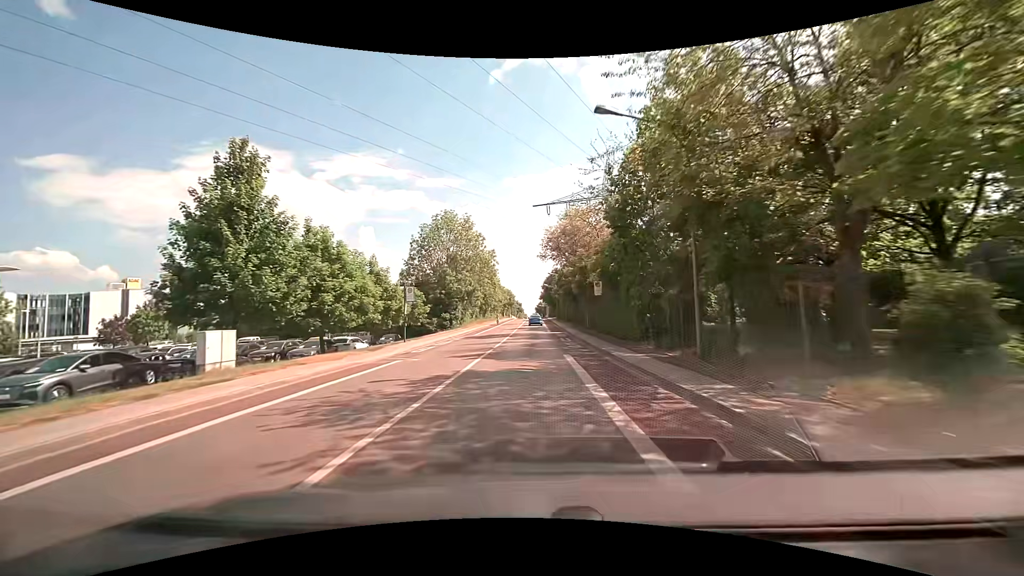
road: tertiary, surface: asphalt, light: Day
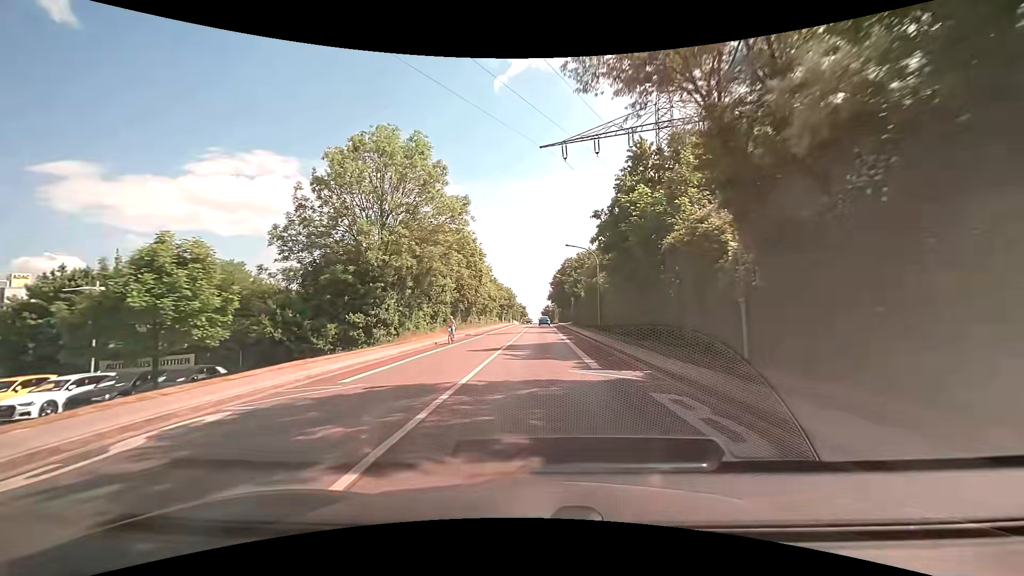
(-0.3, +31.0) m; -1°
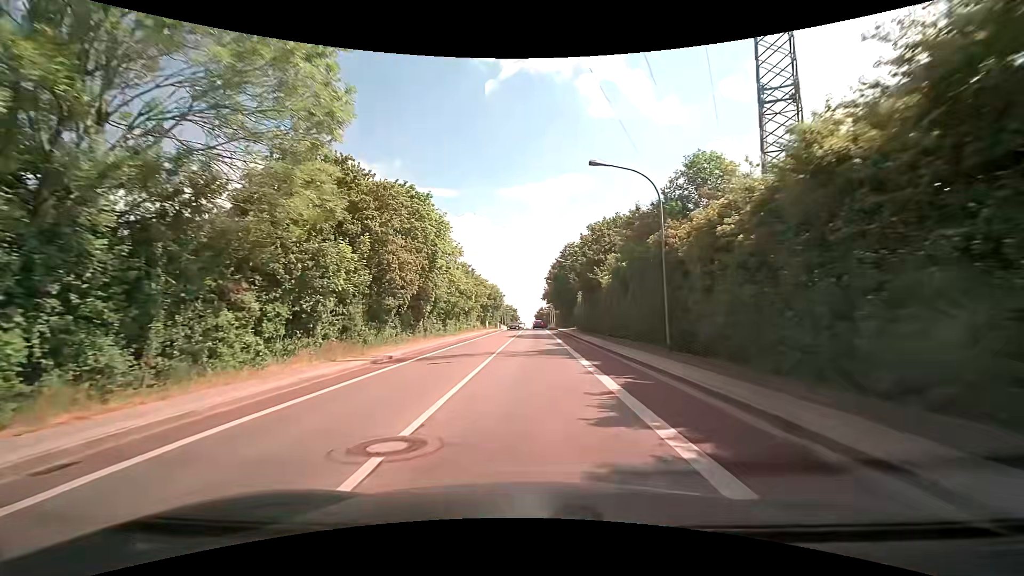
(+0.1, +22.7) m; +1°
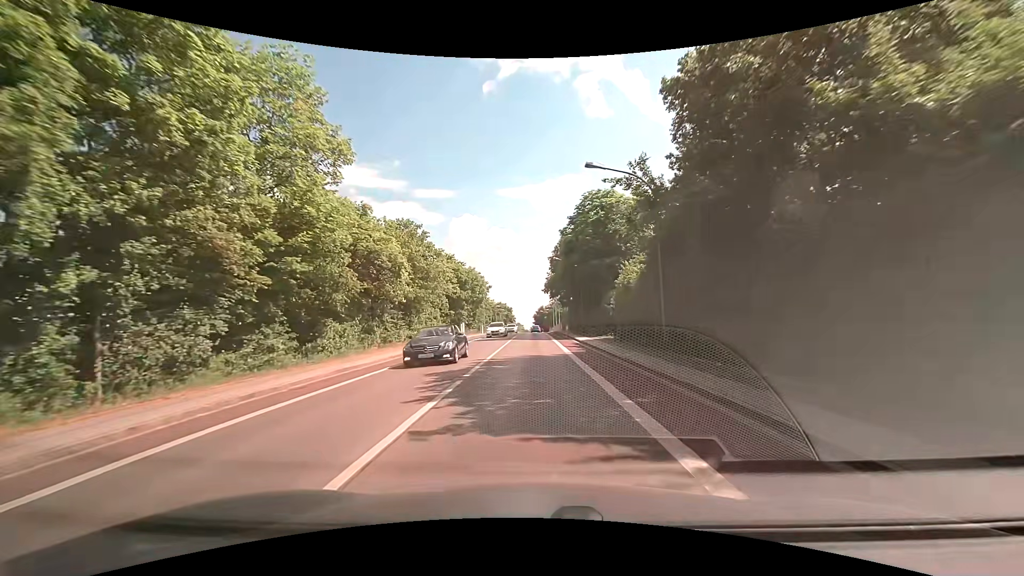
(0.0, +29.8) m; 0°
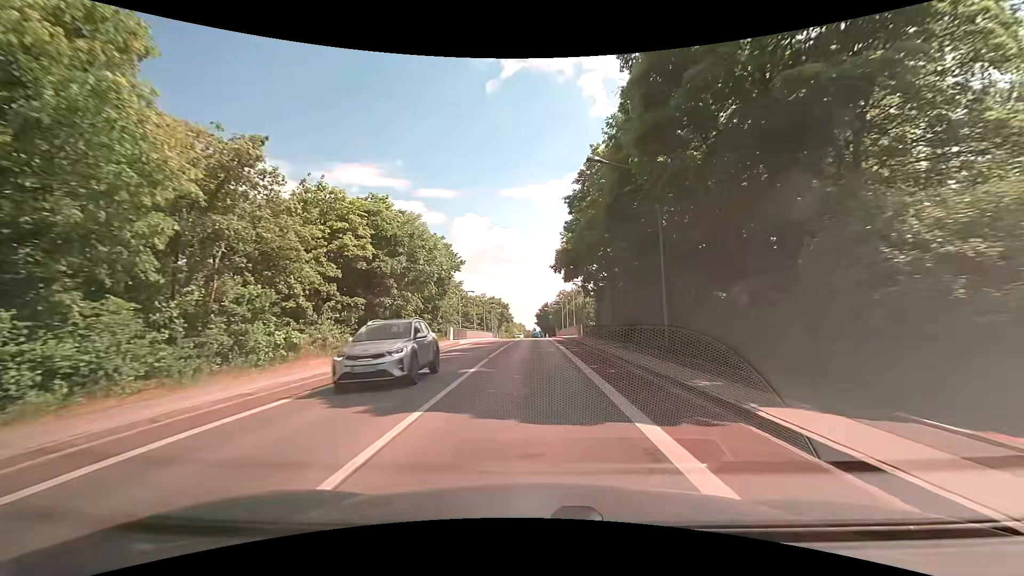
(-0.1, +29.8) m; 0°
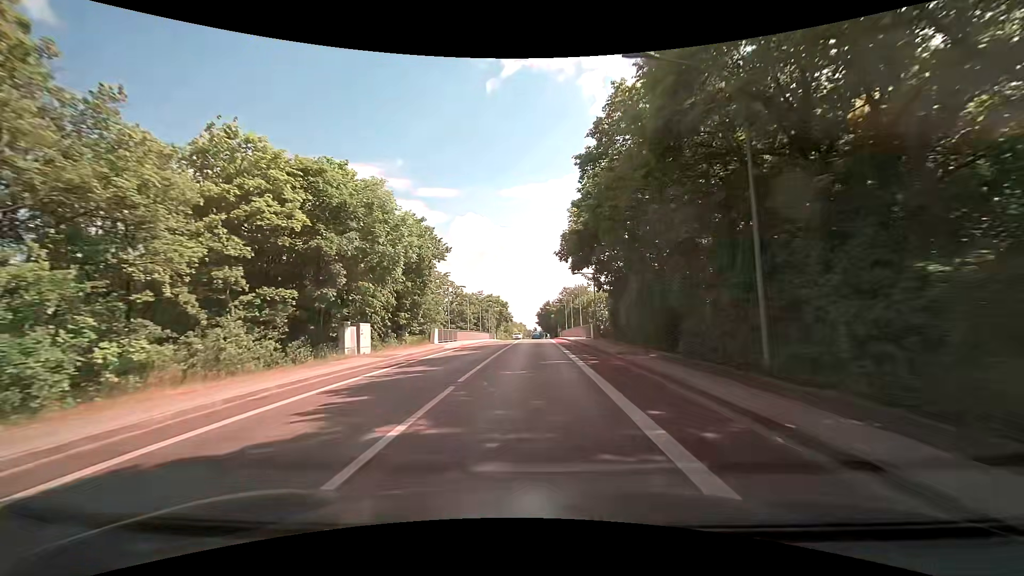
(0.0, +7.5) m; 0°
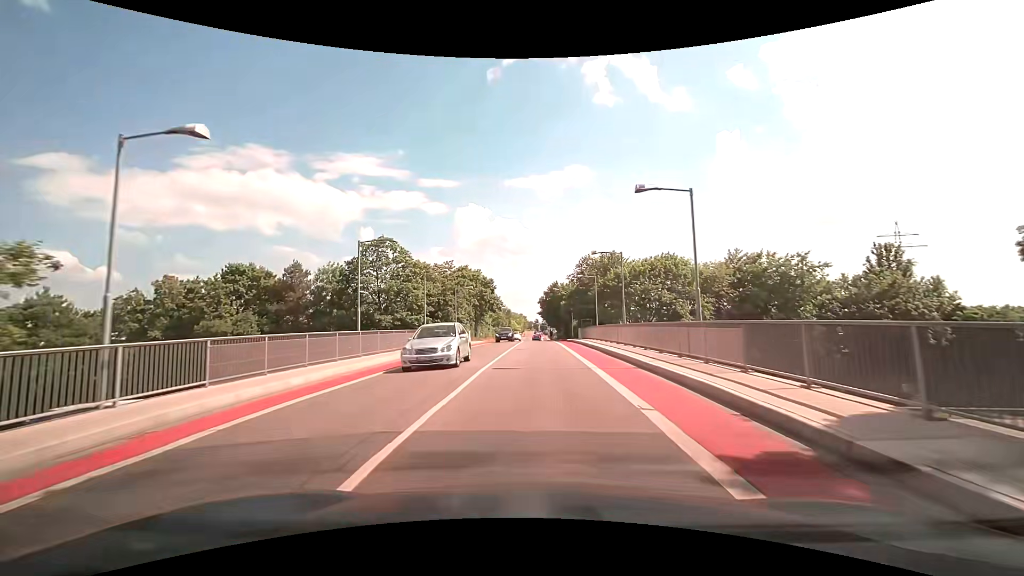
(-0.1, +37.8) m; 0°
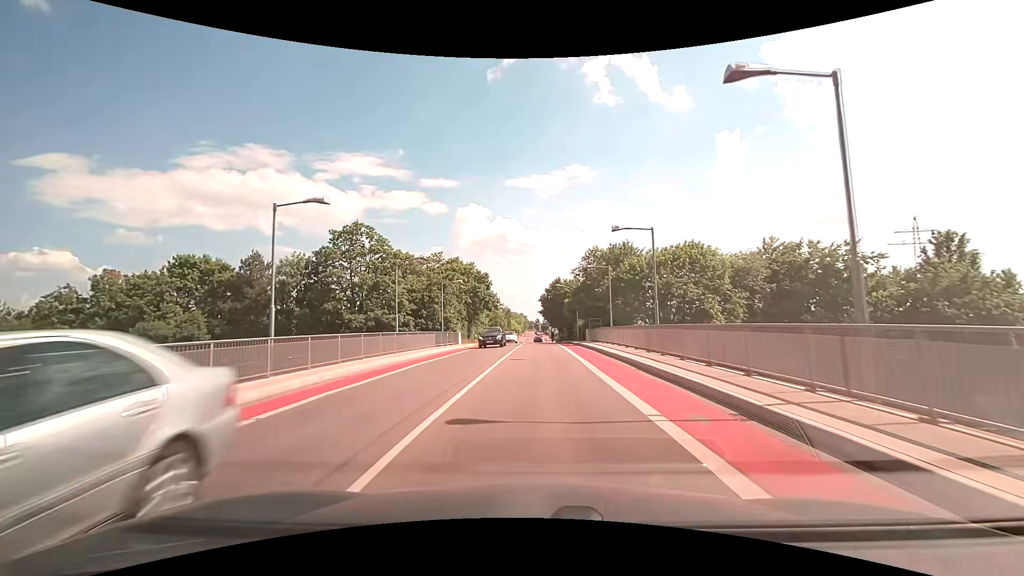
(0.0, +7.5) m; 0°
